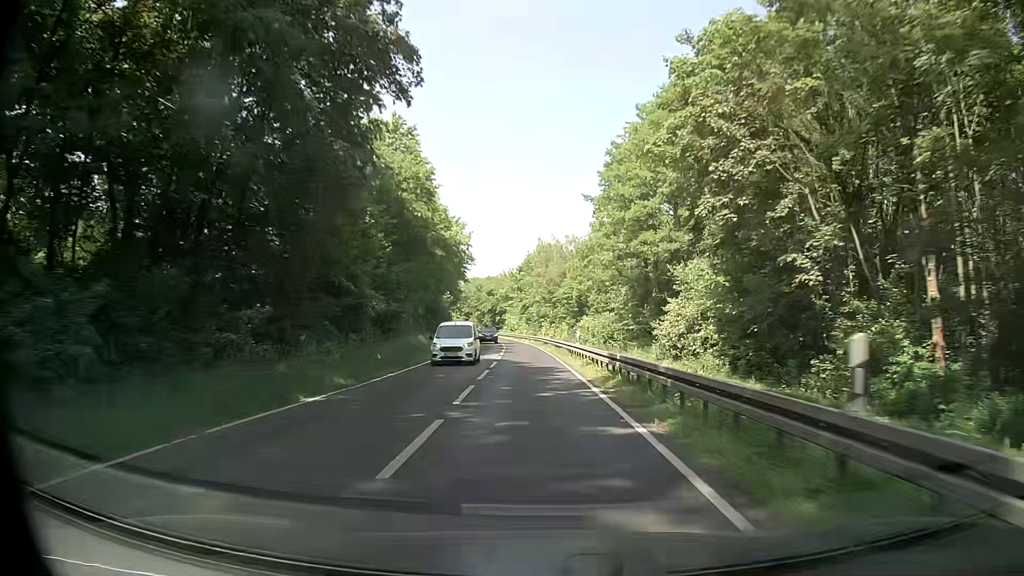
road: secondary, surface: asphalt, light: Day
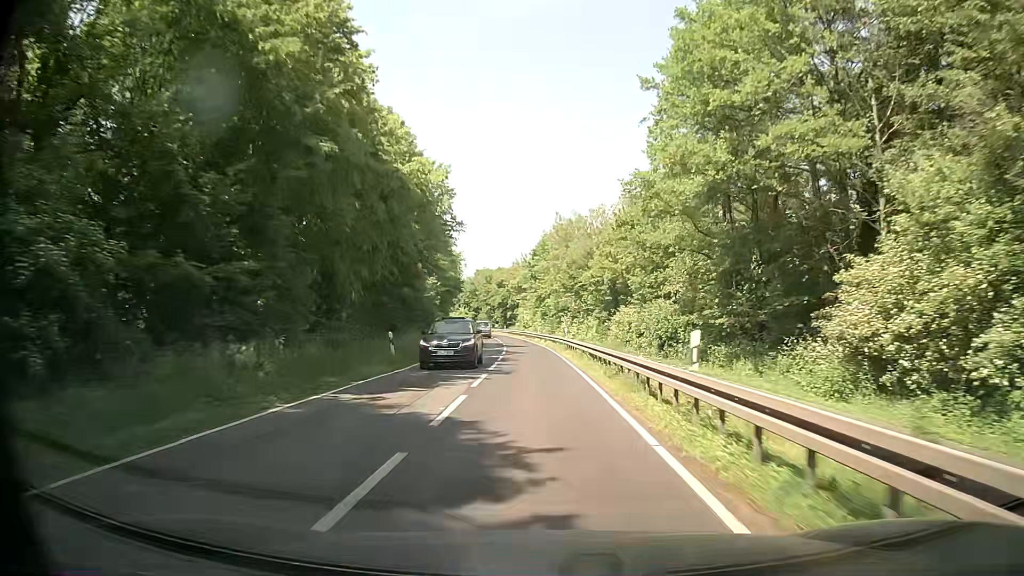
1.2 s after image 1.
(-0.1, +21.1) m; -1°
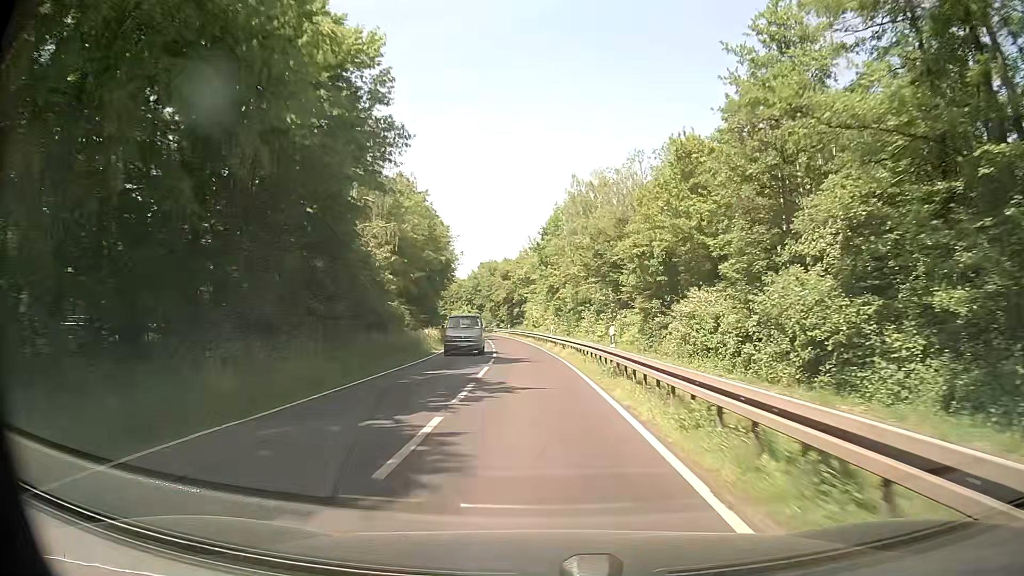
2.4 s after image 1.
(-0.1, +21.2) m; -1°
